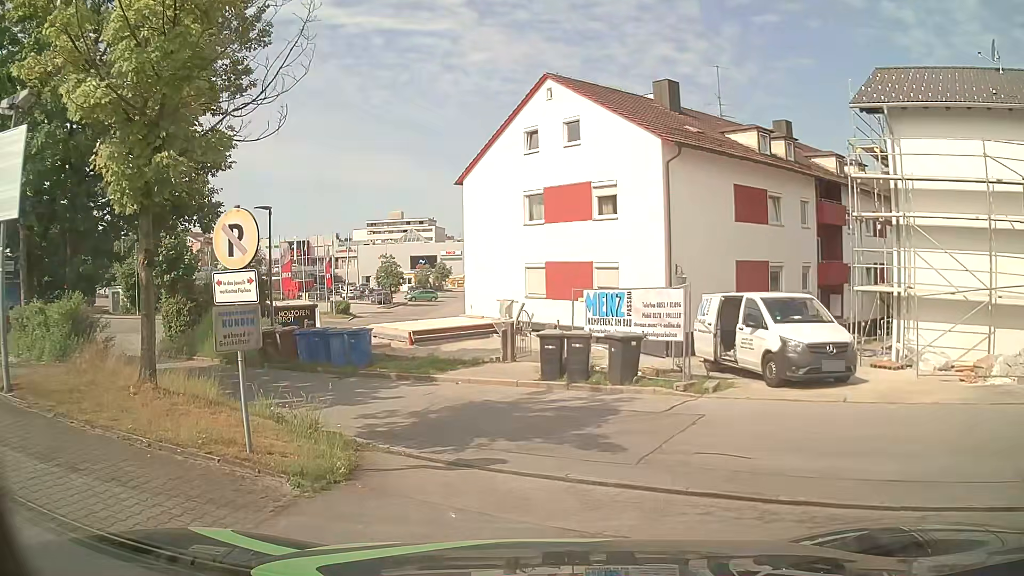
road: residential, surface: asphalt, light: Day
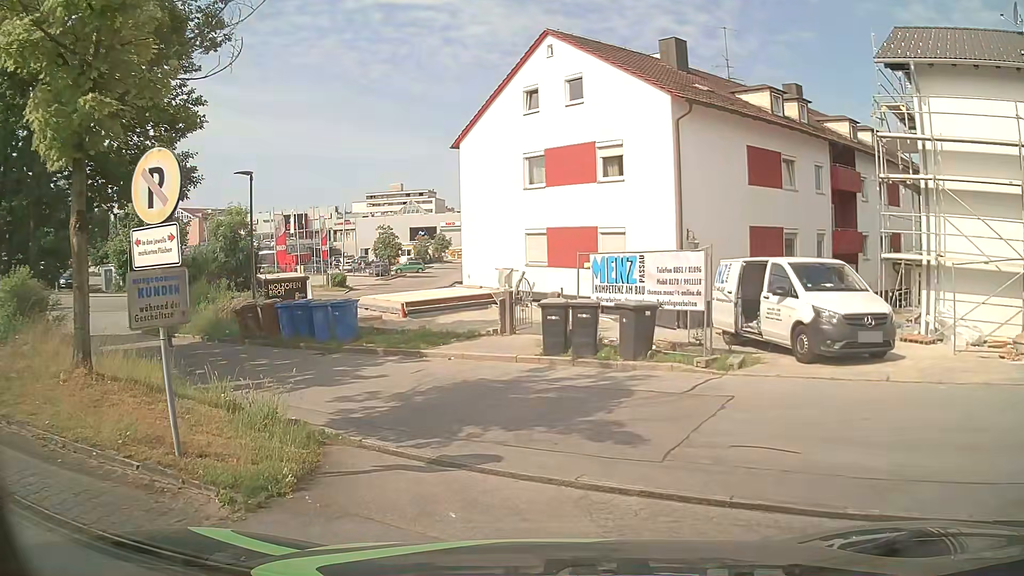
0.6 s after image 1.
(0.0, +1.5) m; +1°
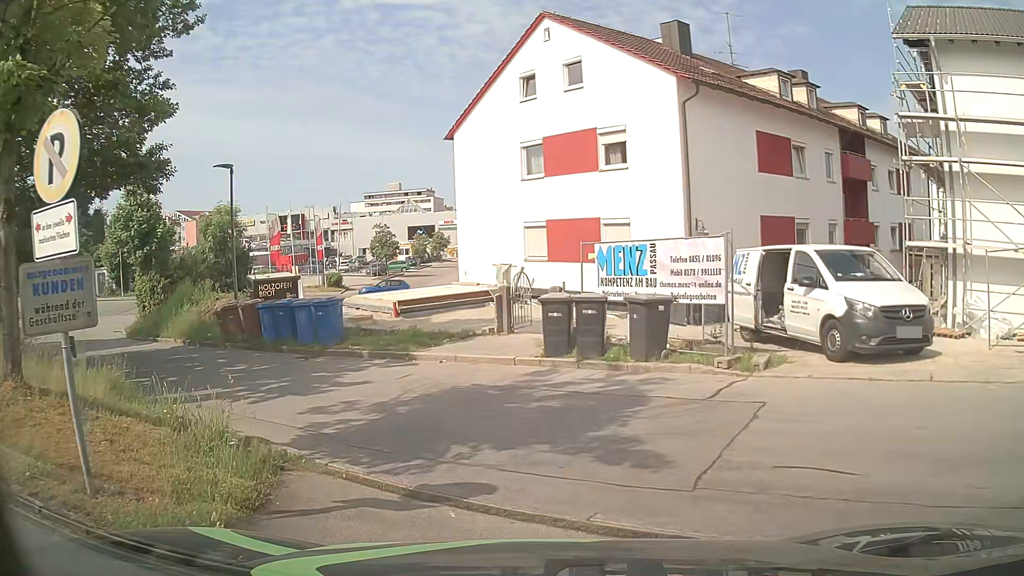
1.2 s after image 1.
(0.0, +1.3) m; -1°
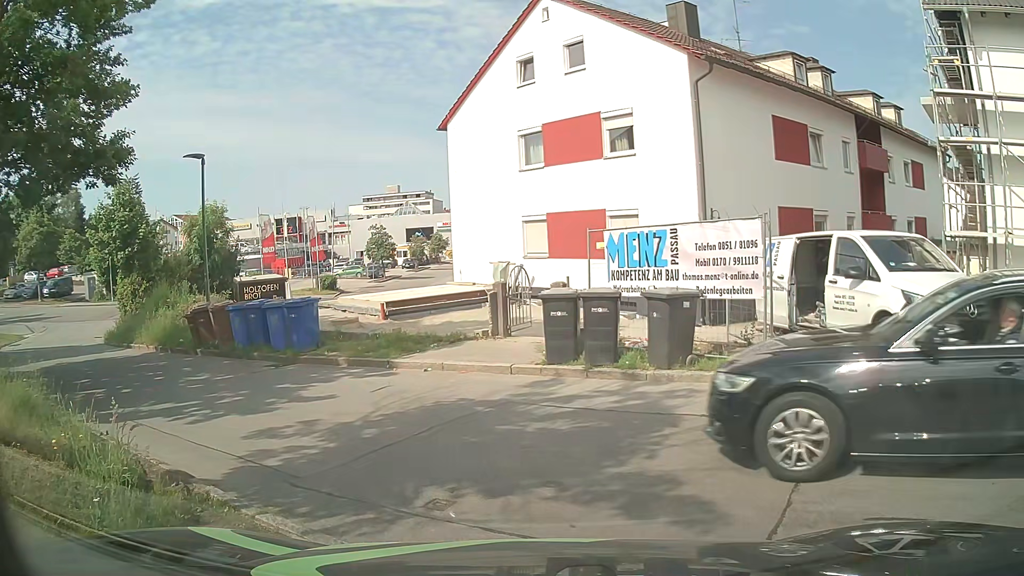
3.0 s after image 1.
(0.0, +1.6) m; -2°
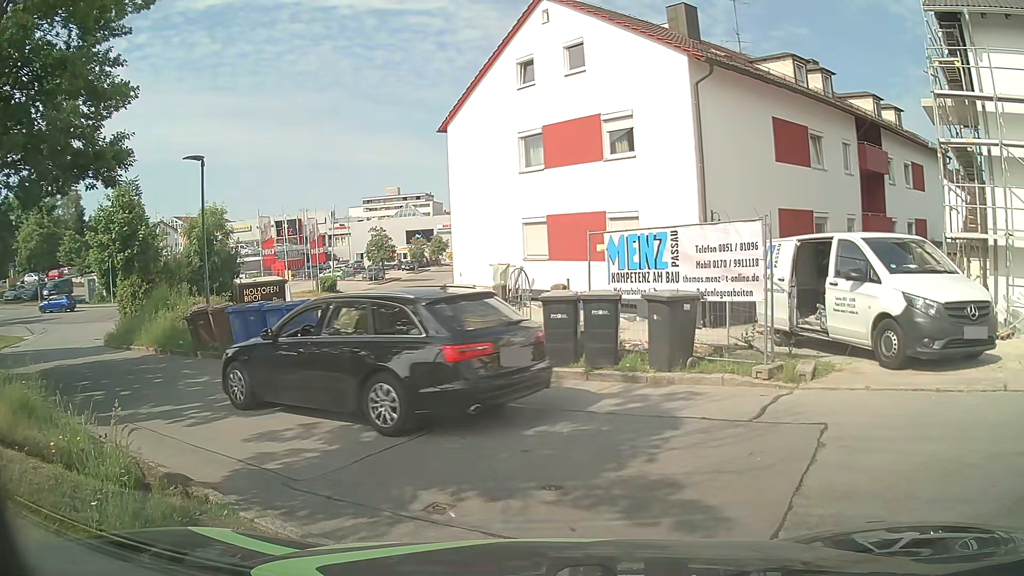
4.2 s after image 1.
(0.0, +0.1) m; 0°
